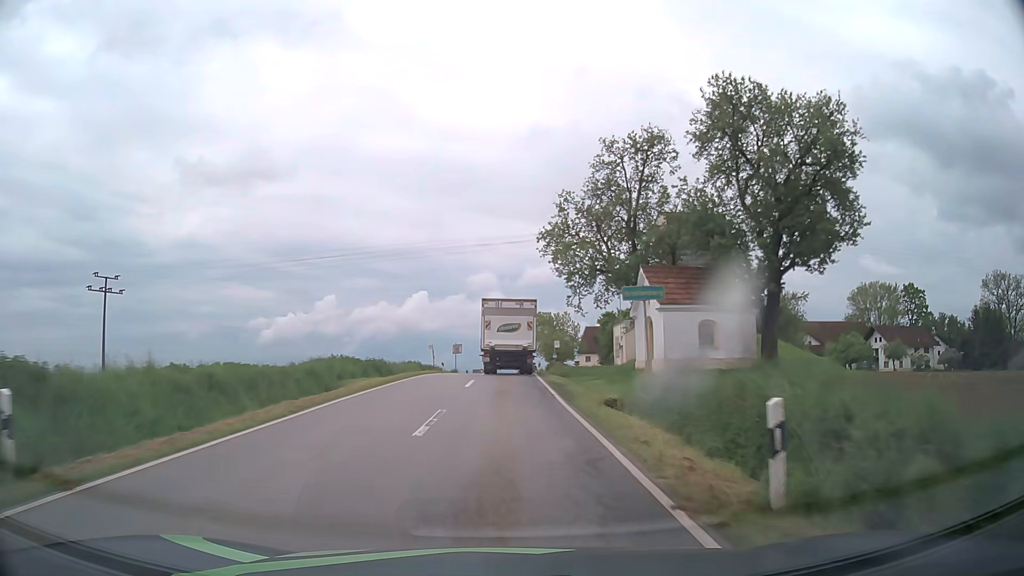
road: tertiary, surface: asphalt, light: Day
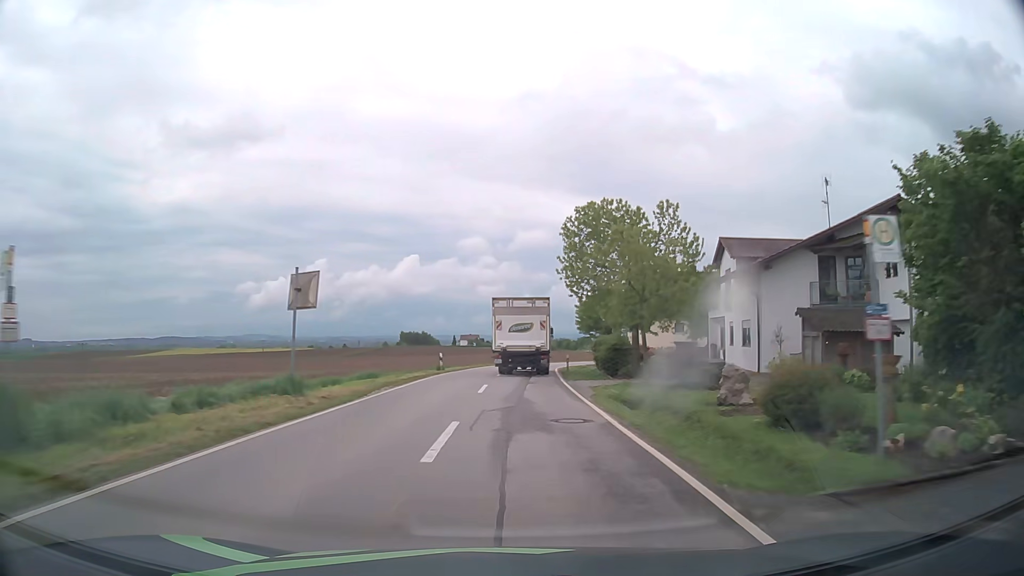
(-0.3, +50.0) m; +1°
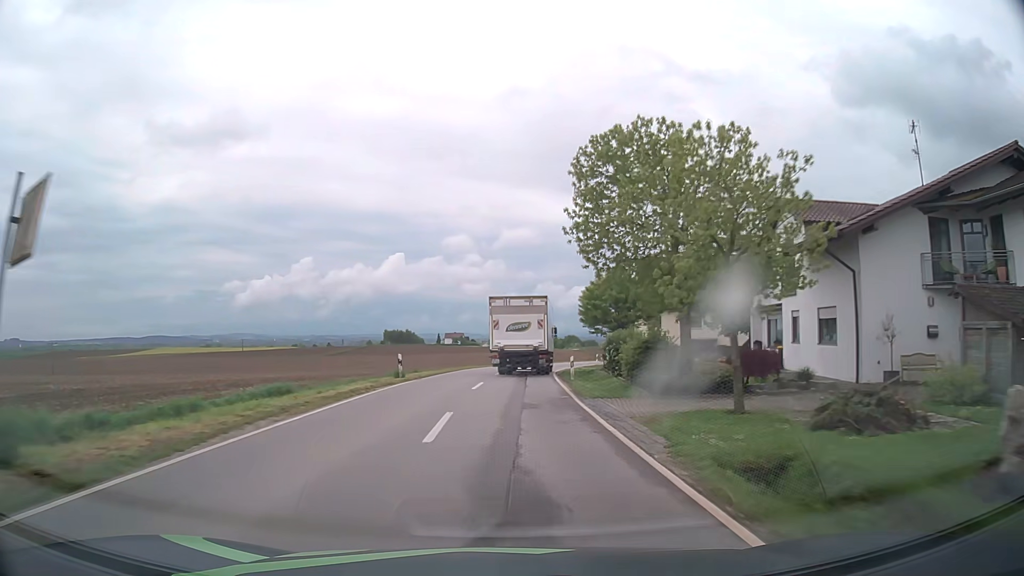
(+0.1, +10.1) m; +1°
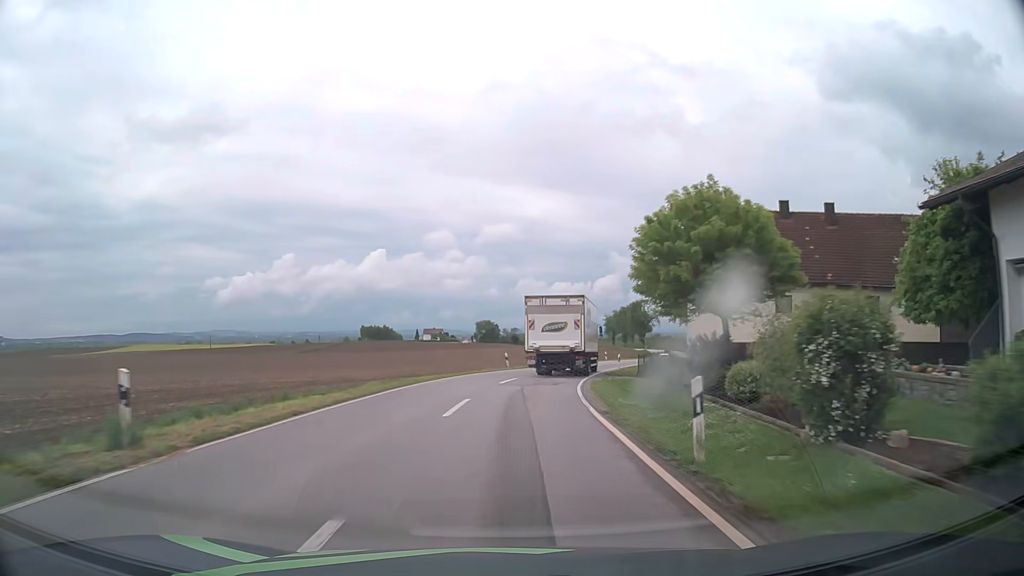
(+0.2, +20.1) m; +1°
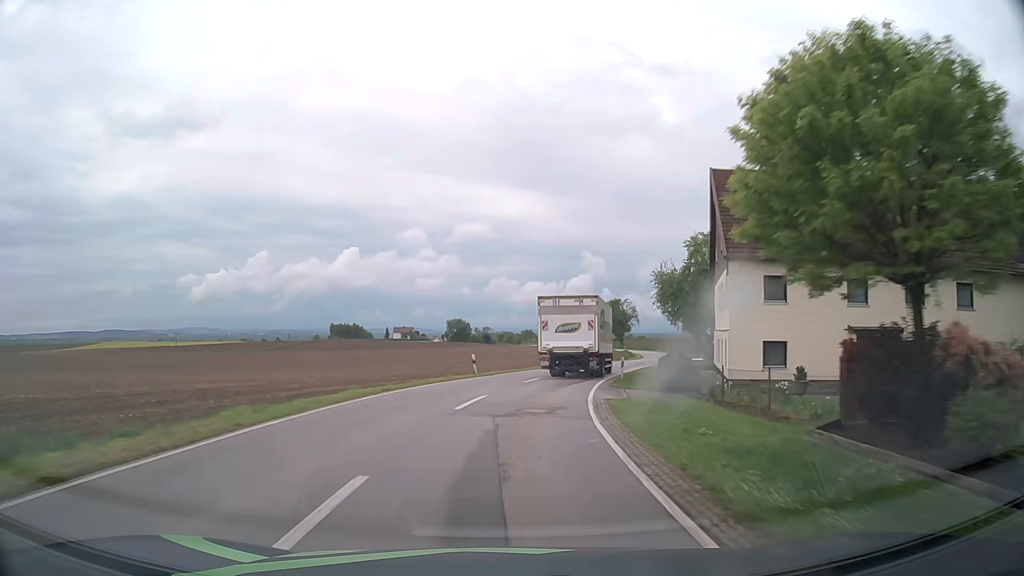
(+0.3, +10.0) m; +3°
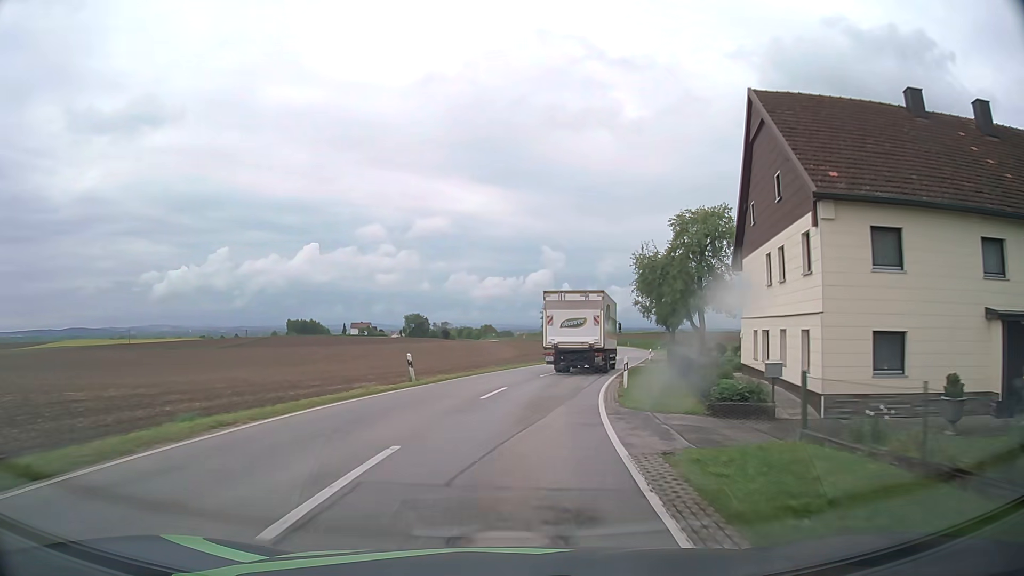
(+0.3, +9.9) m; +3°
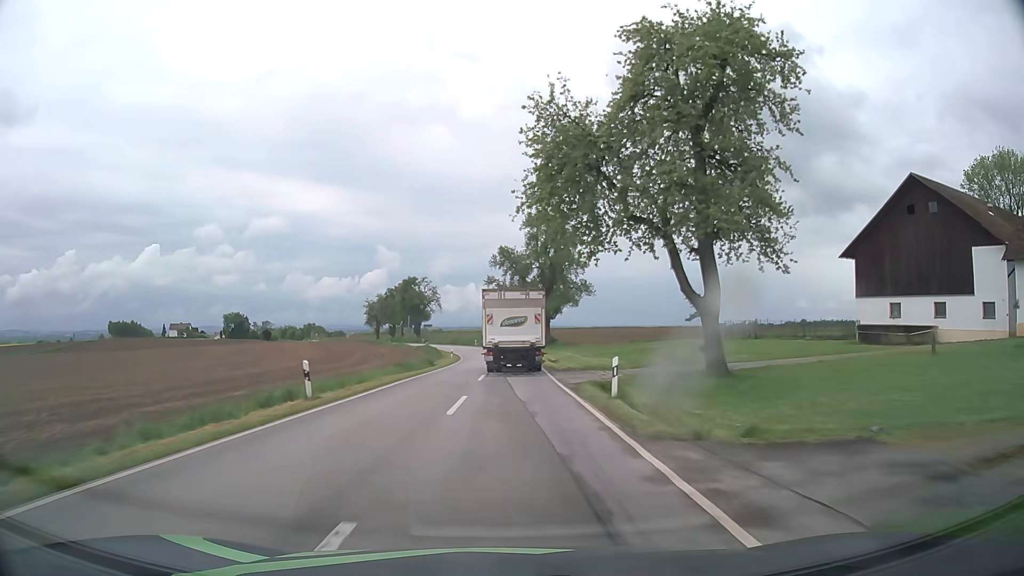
(+5.2, +38.6) m; +14°
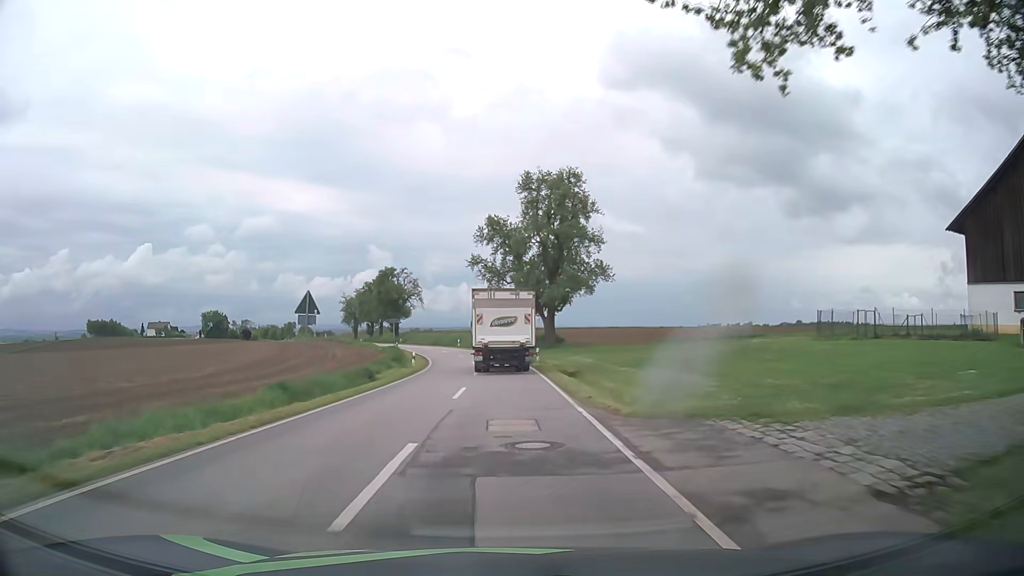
(+0.1, +19.3) m; 0°
(0, +10) (0, +20) (0, +30) (-1, +40) (-2, +50) (-3, +60) (-5, +70) (-8, +79) (-11, +89) (-14, +98) m
